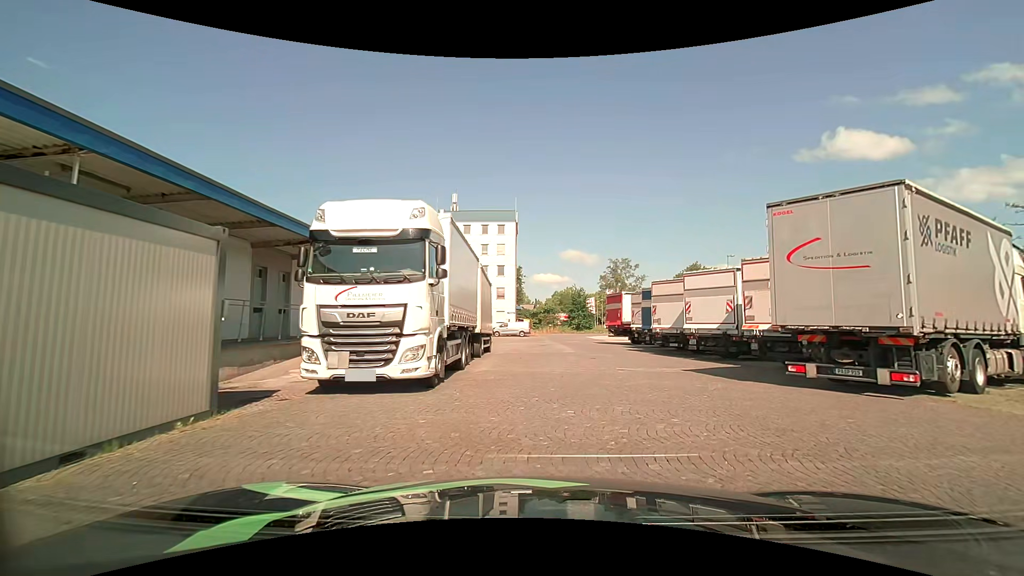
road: service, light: Day
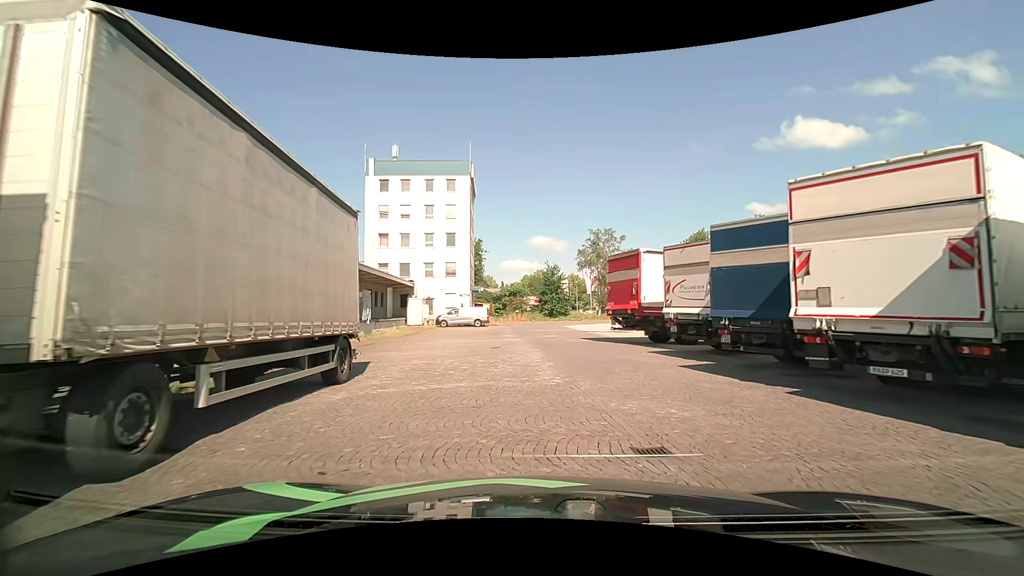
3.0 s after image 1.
(+0.9, +17.2) m; +3°
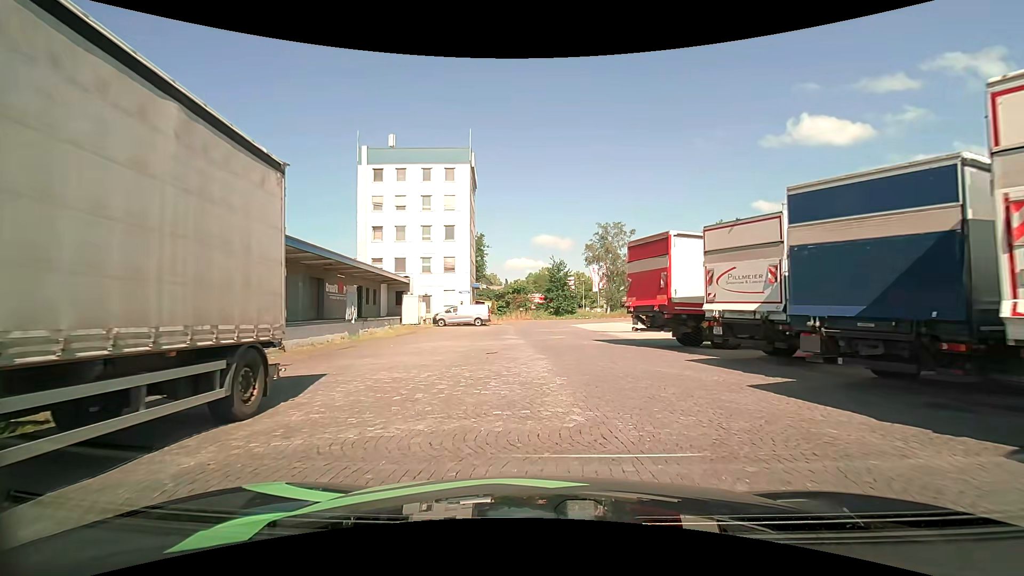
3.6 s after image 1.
(+0.1, +3.7) m; 0°
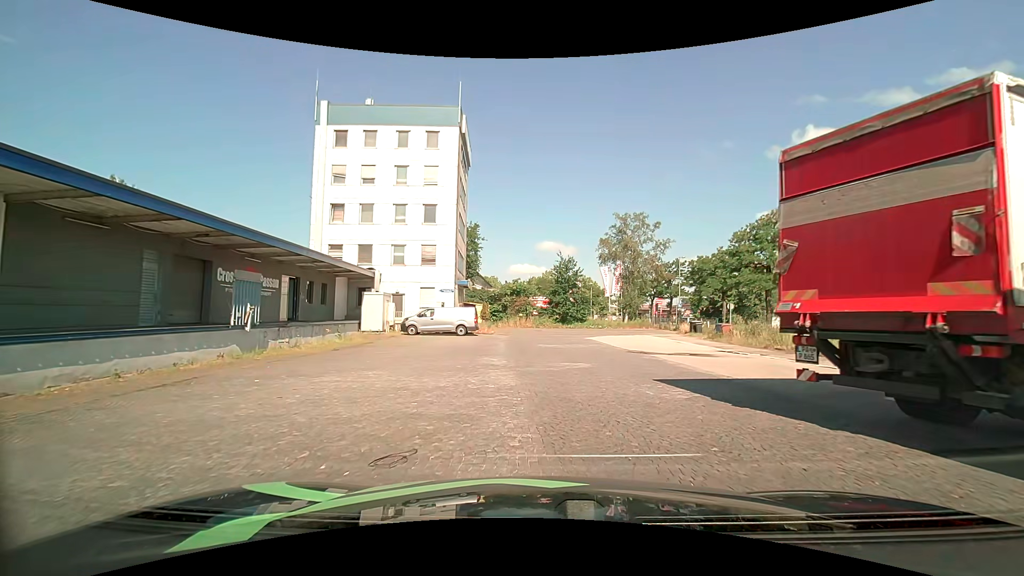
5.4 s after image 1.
(0.0, +11.3) m; 0°
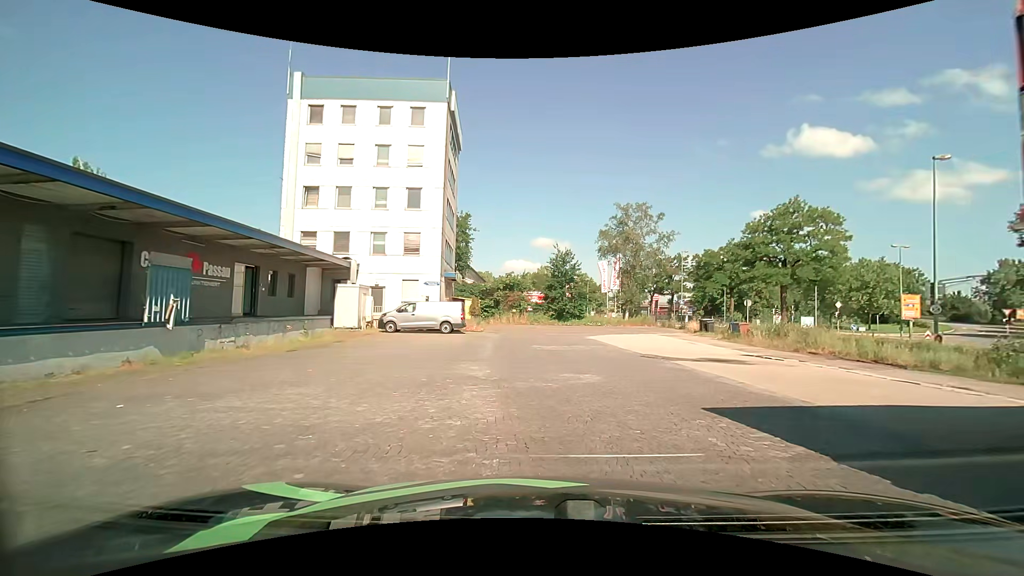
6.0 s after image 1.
(0.0, +3.7) m; +1°
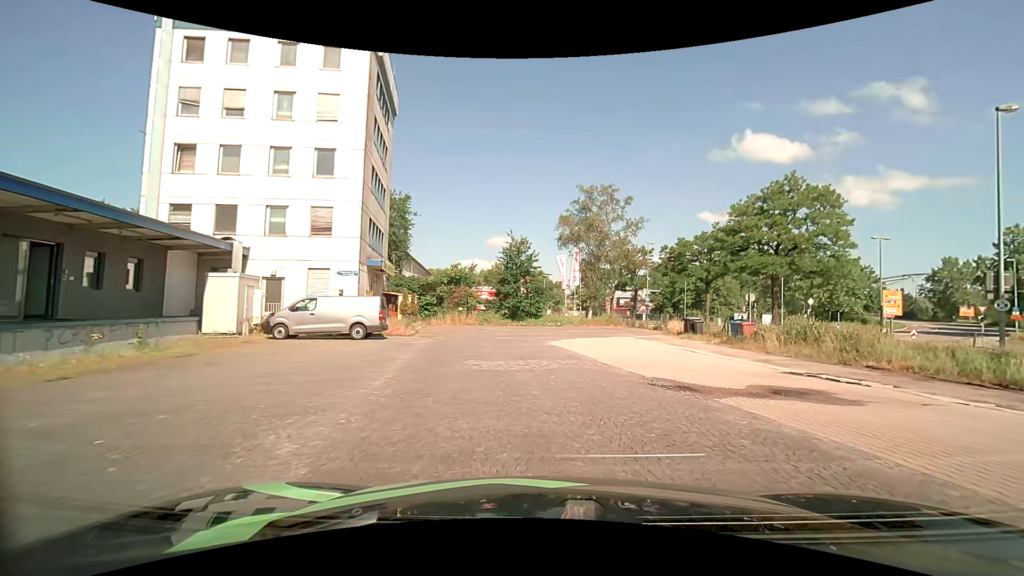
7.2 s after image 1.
(+0.3, +7.5) m; +5°
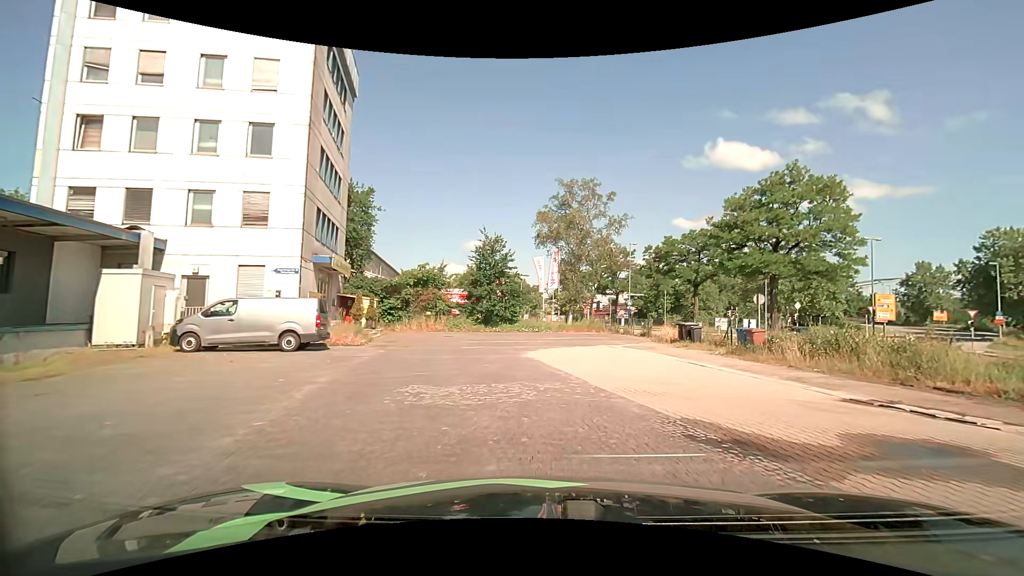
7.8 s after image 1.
(+0.1, +3.9) m; +3°
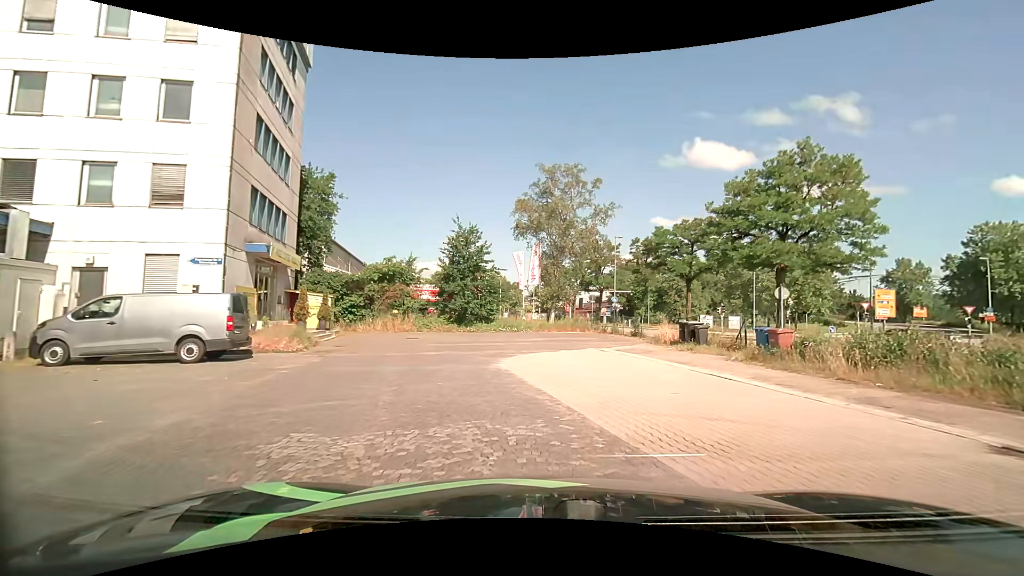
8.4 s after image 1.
(0.0, +3.8) m; +1°
